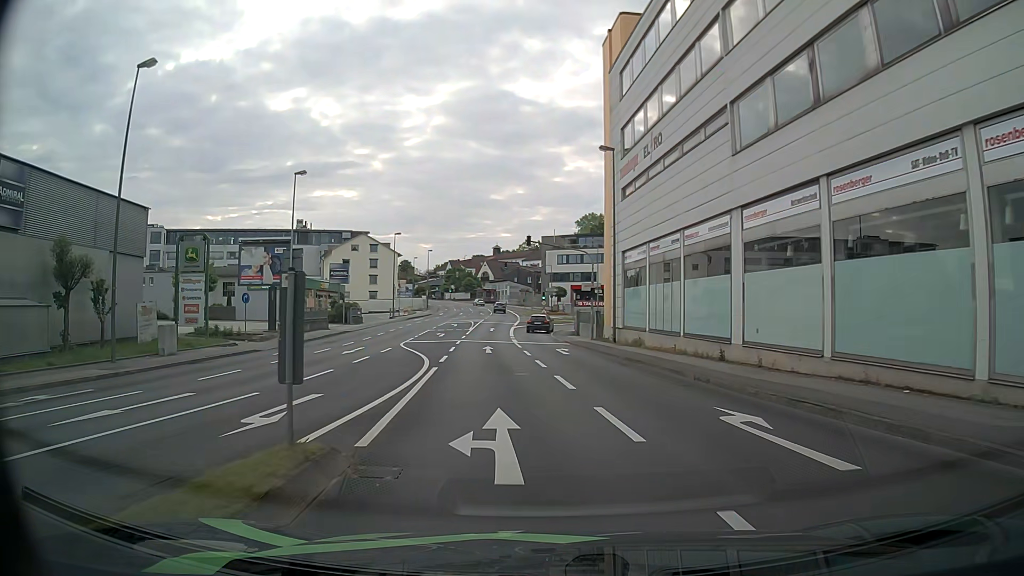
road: tertiary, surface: asphalt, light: Day
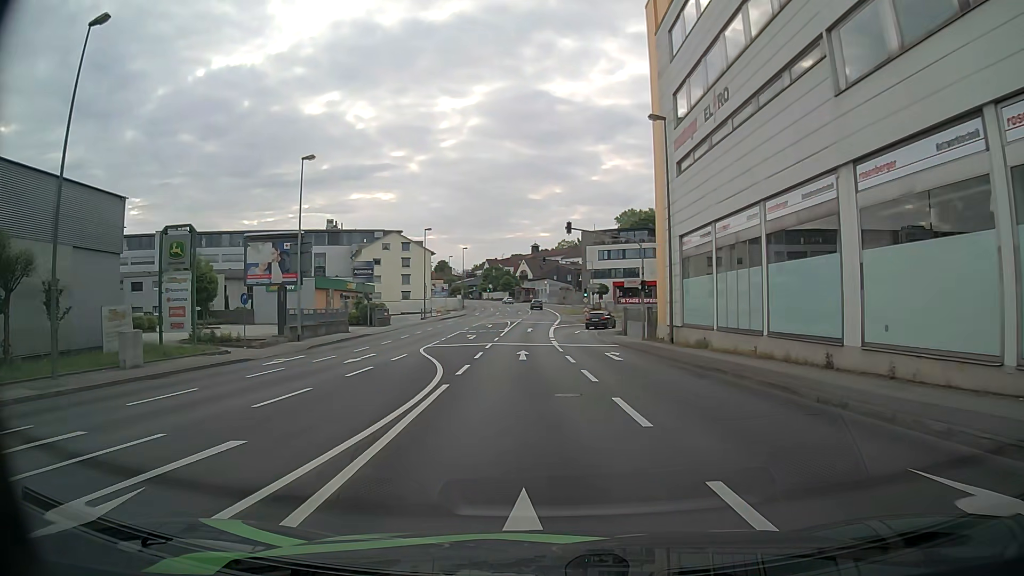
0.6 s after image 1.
(-0.1, +5.1) m; -4°
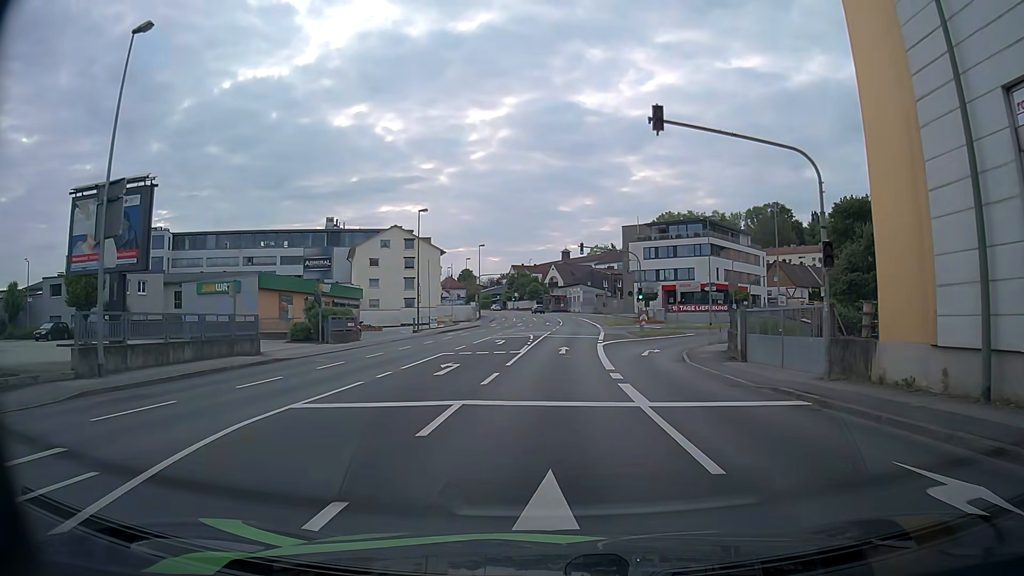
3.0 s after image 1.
(-0.6, +20.6) m; -2°
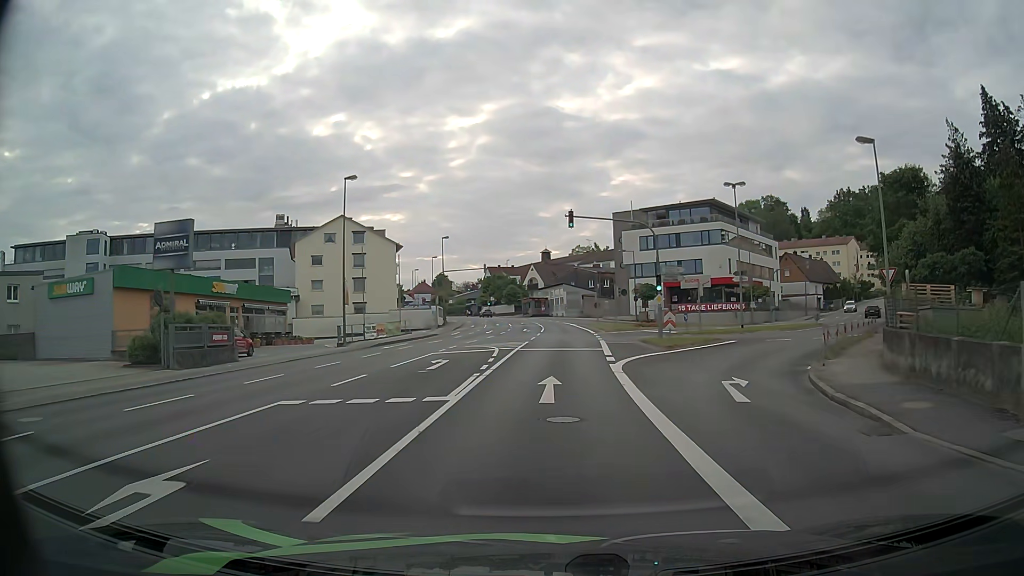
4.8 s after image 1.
(+0.3, +16.1) m; +1°
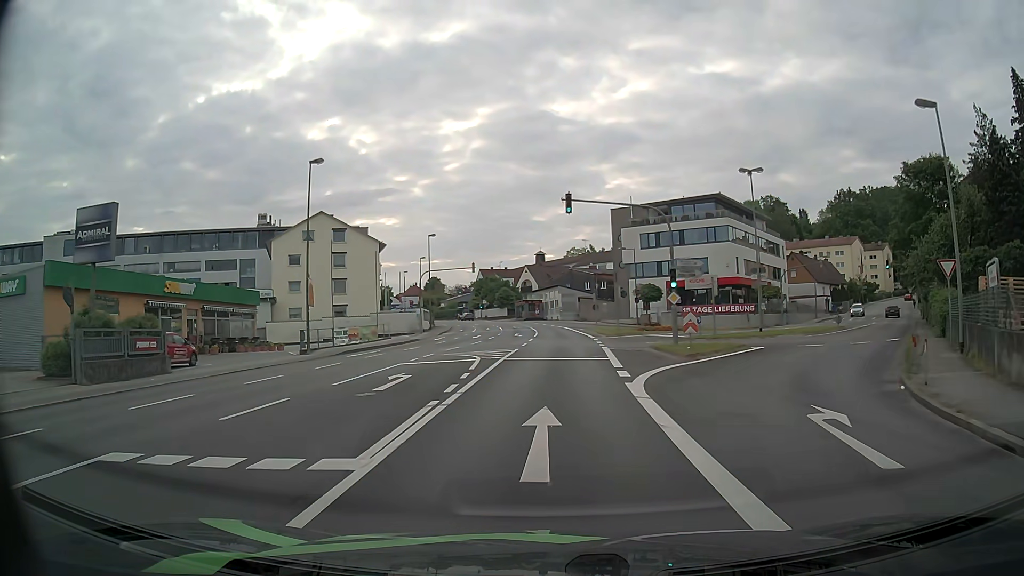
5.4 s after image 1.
(+0.1, +5.5) m; +1°
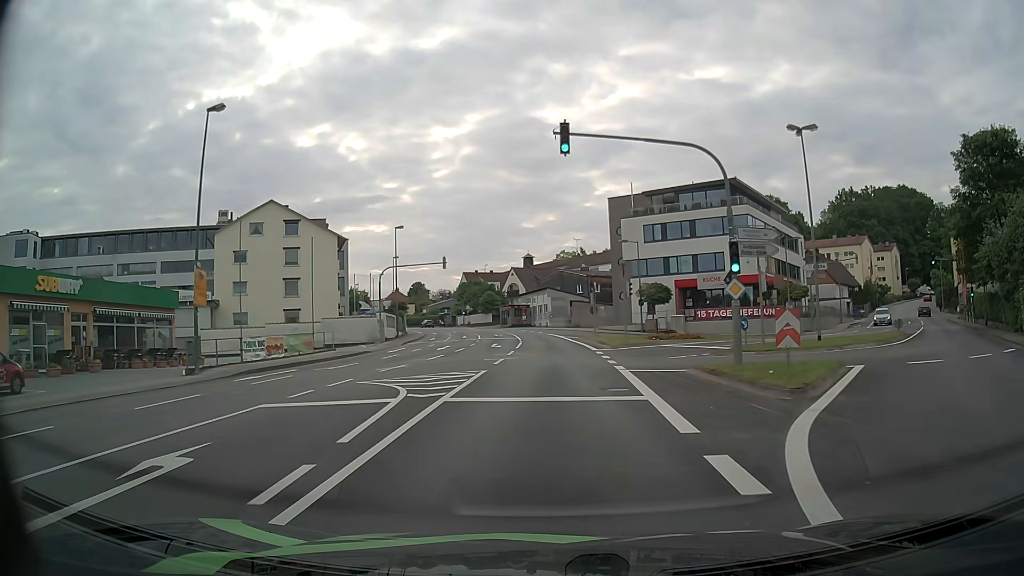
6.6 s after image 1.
(0.0, +11.1) m; +1°
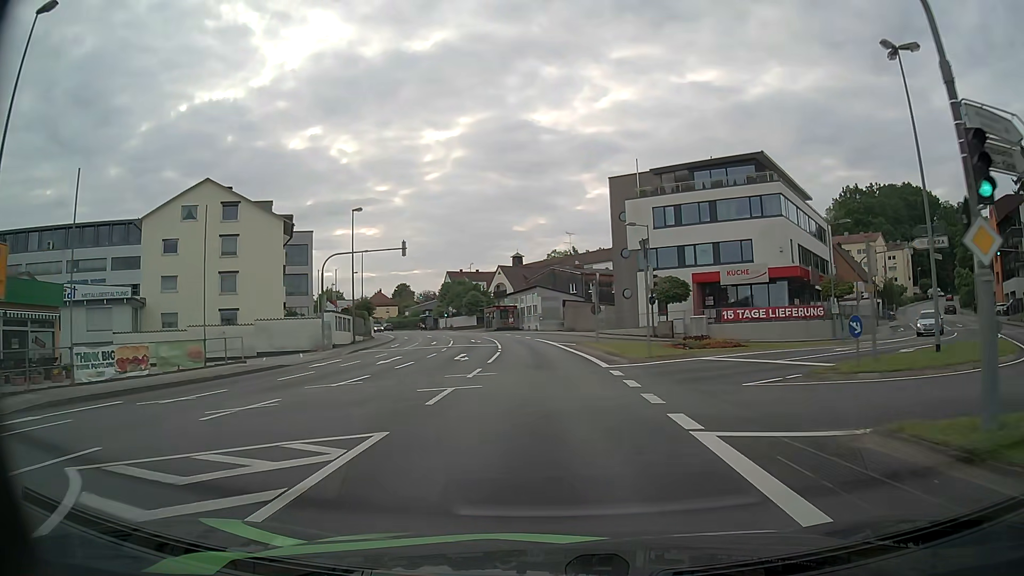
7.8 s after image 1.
(+0.1, +11.3) m; +1°
